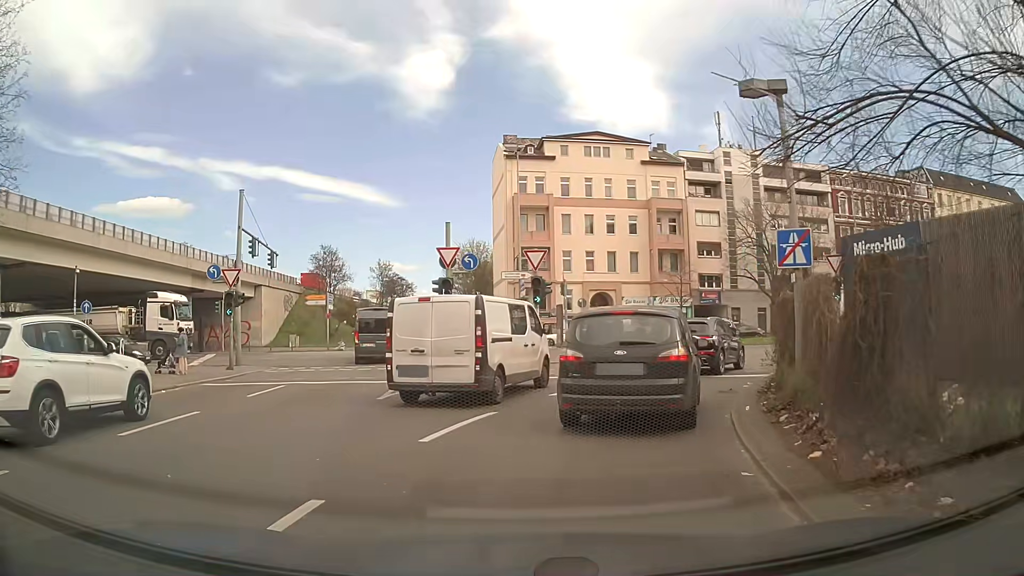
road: motorway_link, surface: asphalt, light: Day
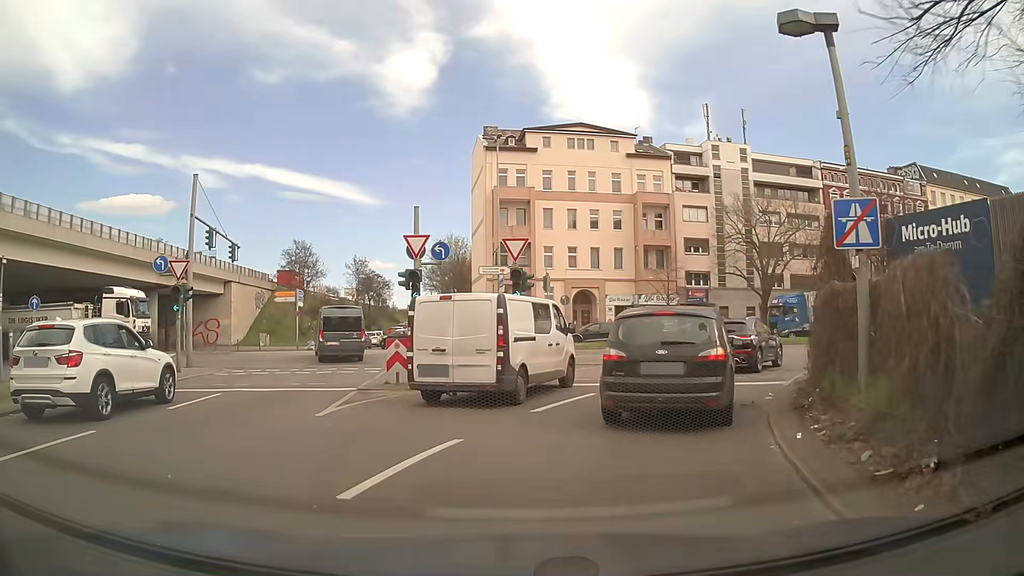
(+0.1, +2.8) m; +3°
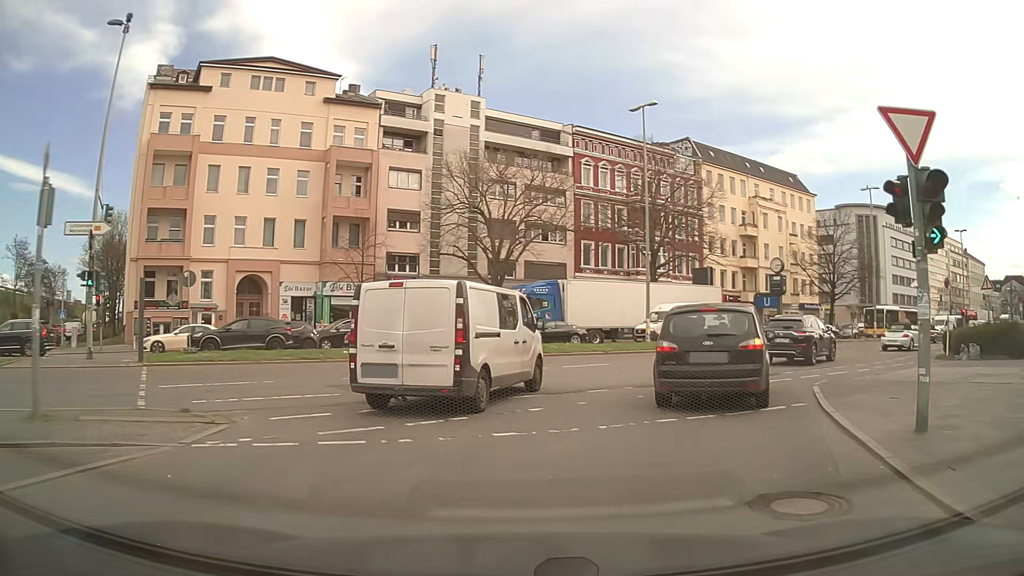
(+2.8, +16.8) m; +23°
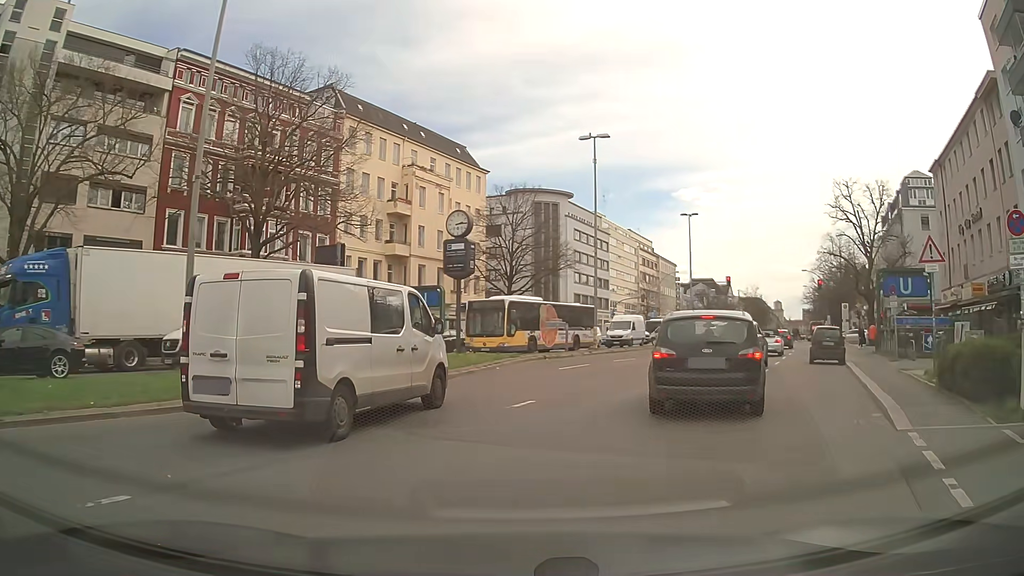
(+5.1, +18.5) m; +31°
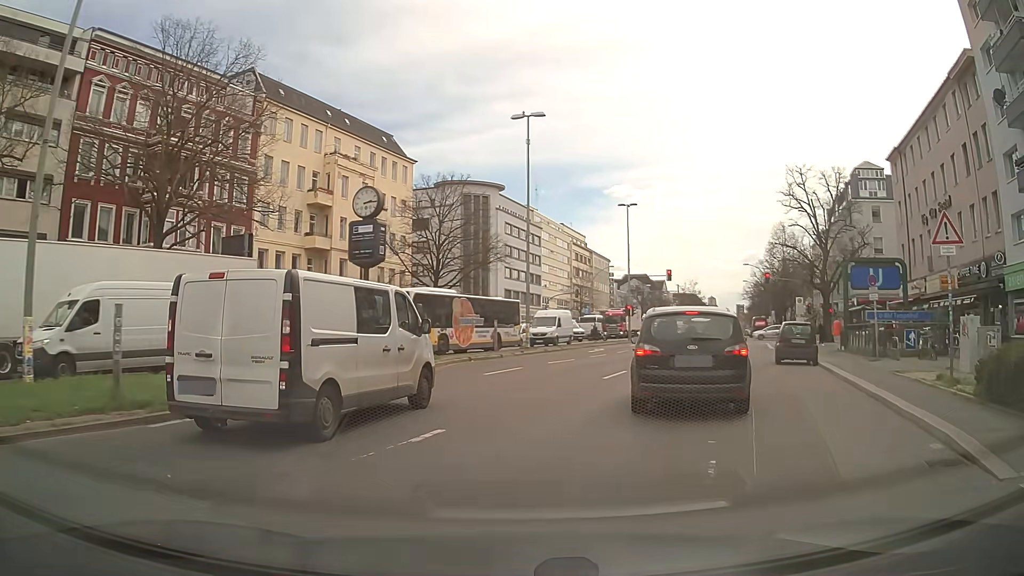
(+0.1, +3.7) m; +4°
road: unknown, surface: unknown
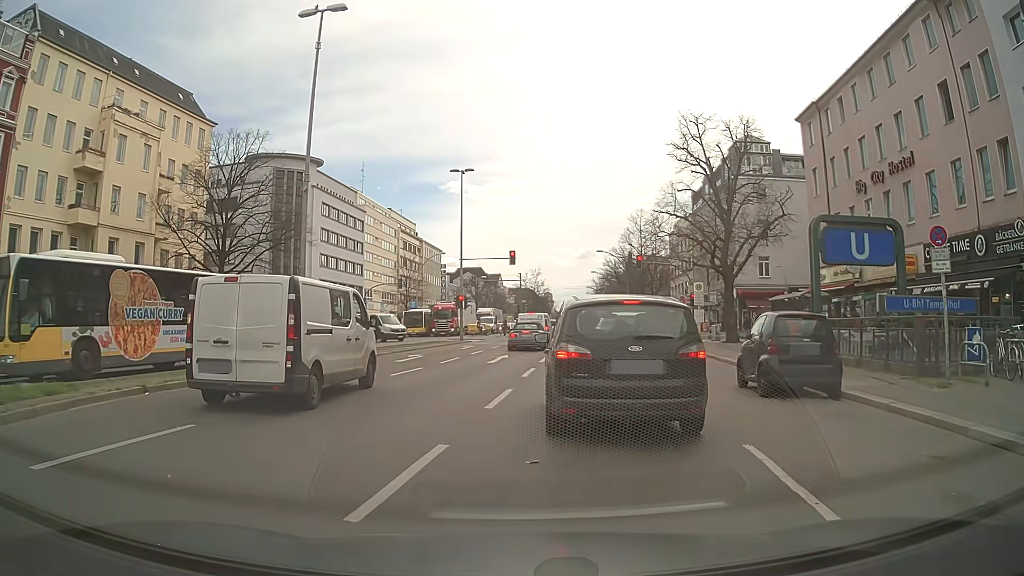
(+1.8, +12.5) m; +13°
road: primary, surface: asphalt
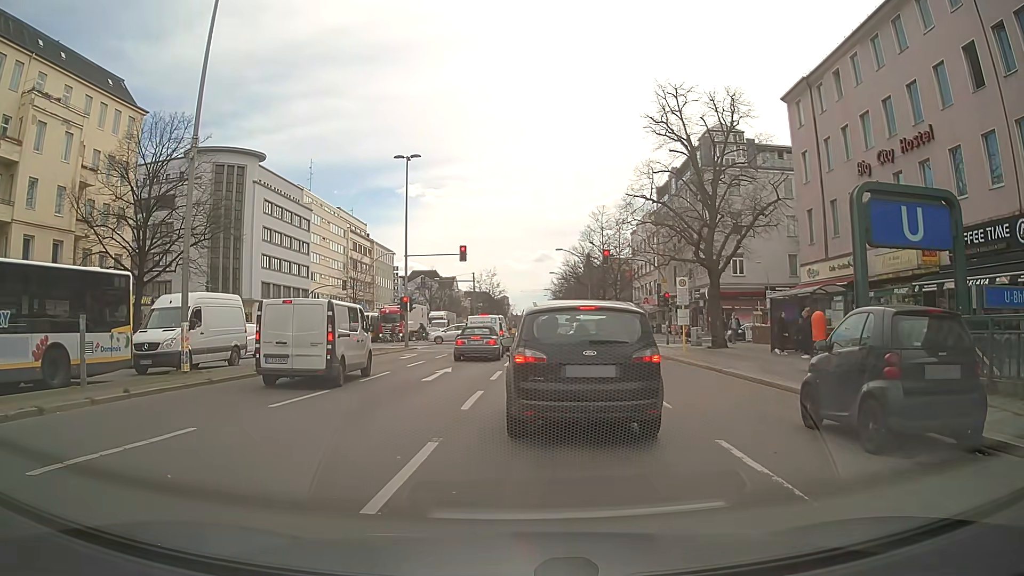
(+0.3, +5.3) m; +5°
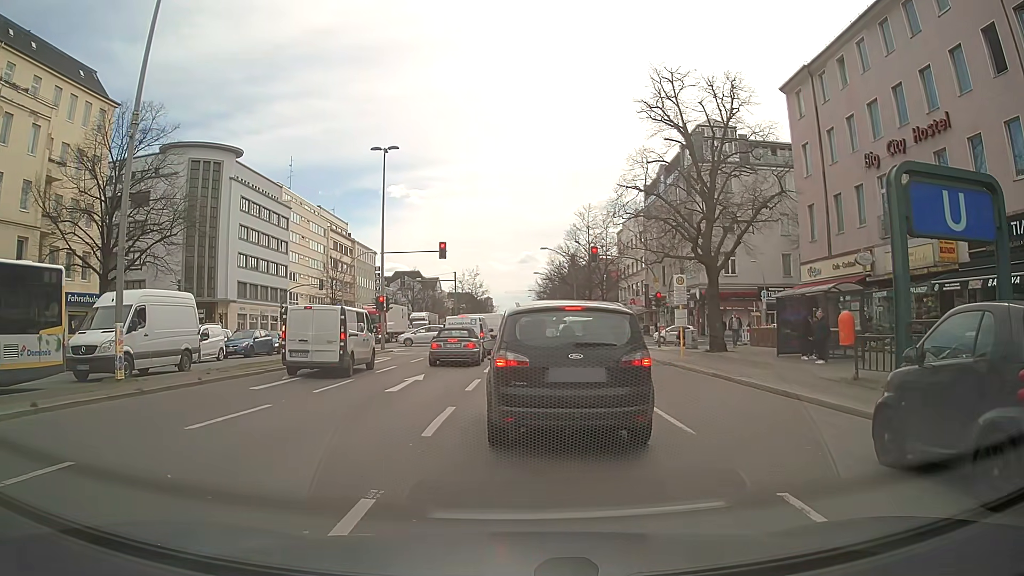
(0.0, +2.5) m; +1°
(0, +10) (+1, +20) (+1, +30) (+1, +40) (+1, +50) (+1, +60) (+1, +70) (+1, +80) (+1, +90) (+1, +100) m
